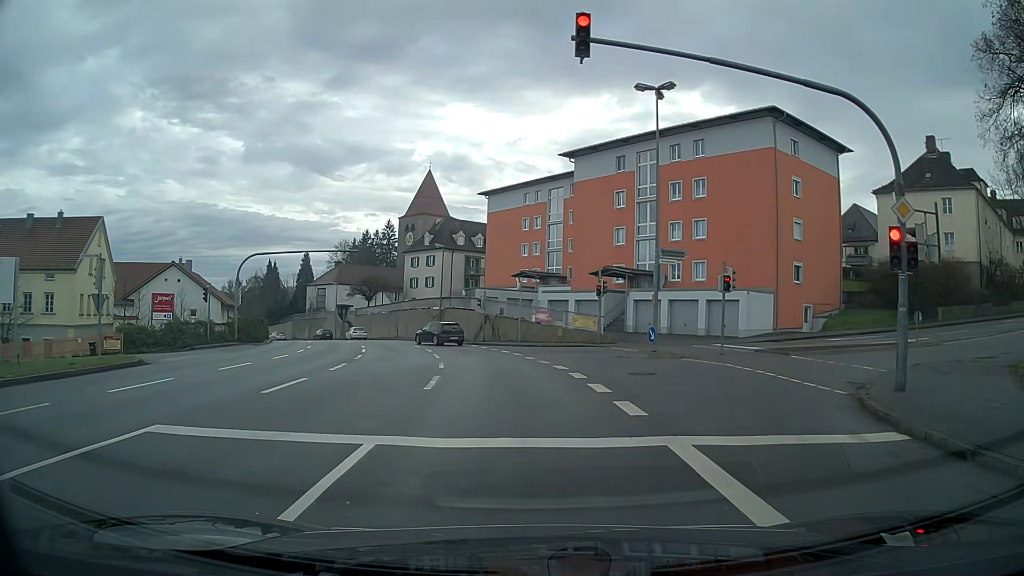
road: tertiary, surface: asphalt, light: Day
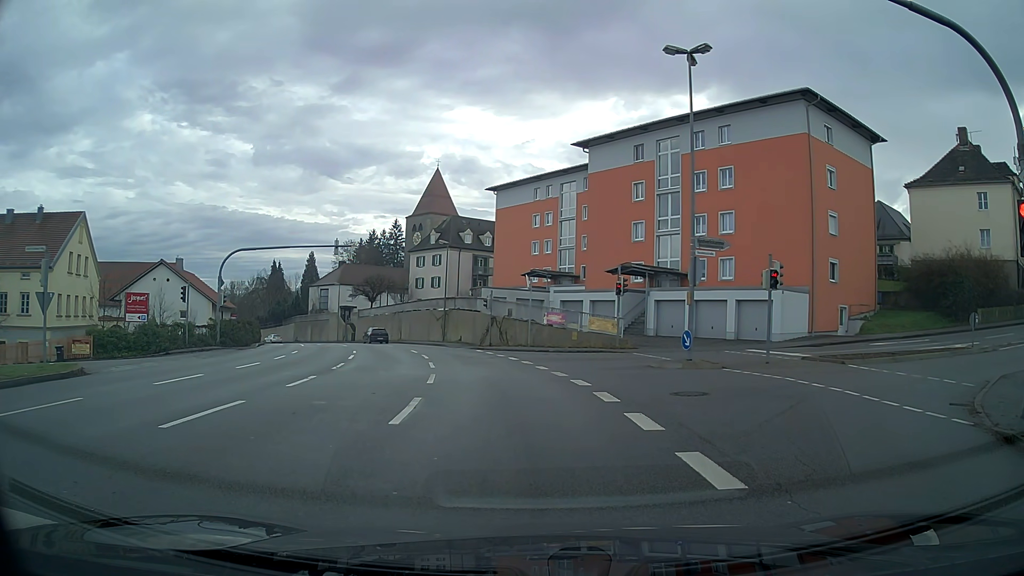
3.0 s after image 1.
(0.0, +3.8) m; -1°
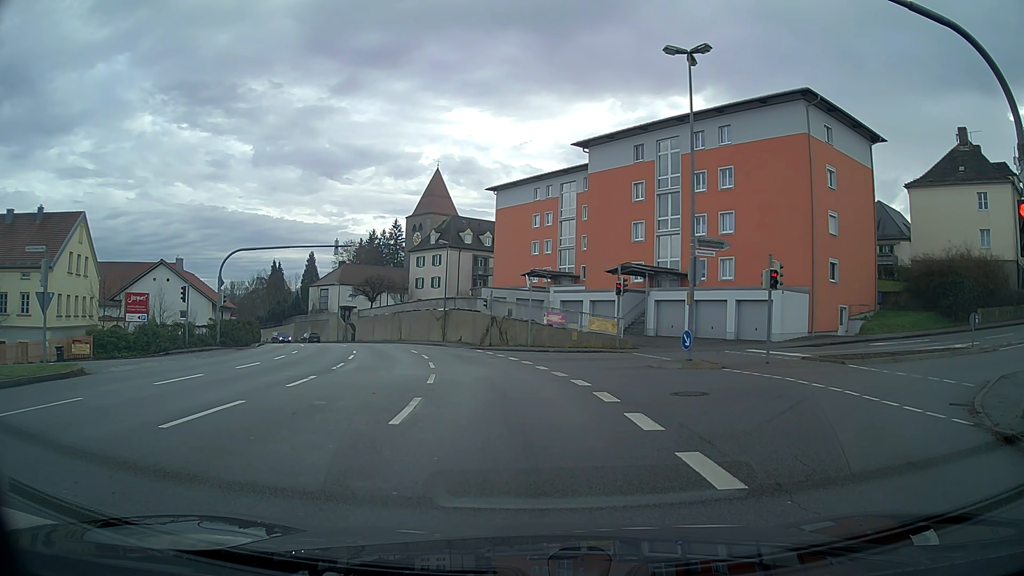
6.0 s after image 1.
(0.0, 0.0) m; 0°
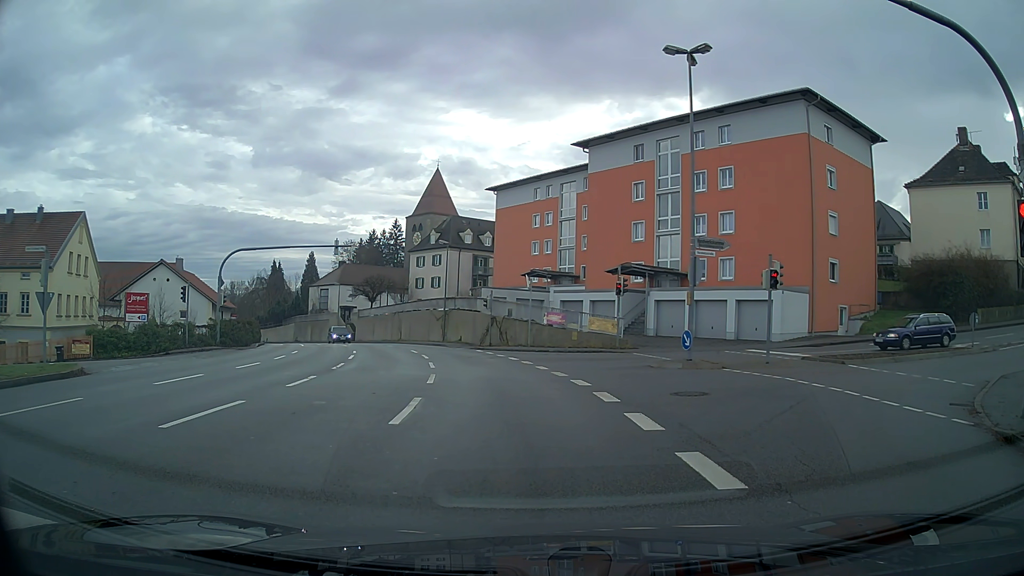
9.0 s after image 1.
(0.0, 0.0) m; 0°
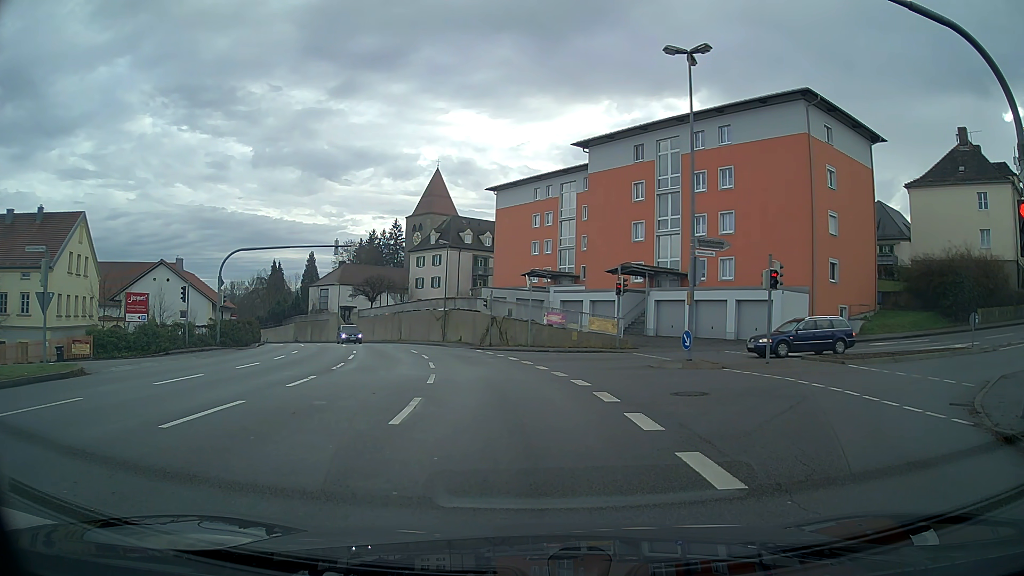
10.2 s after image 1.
(0.0, 0.0) m; 0°
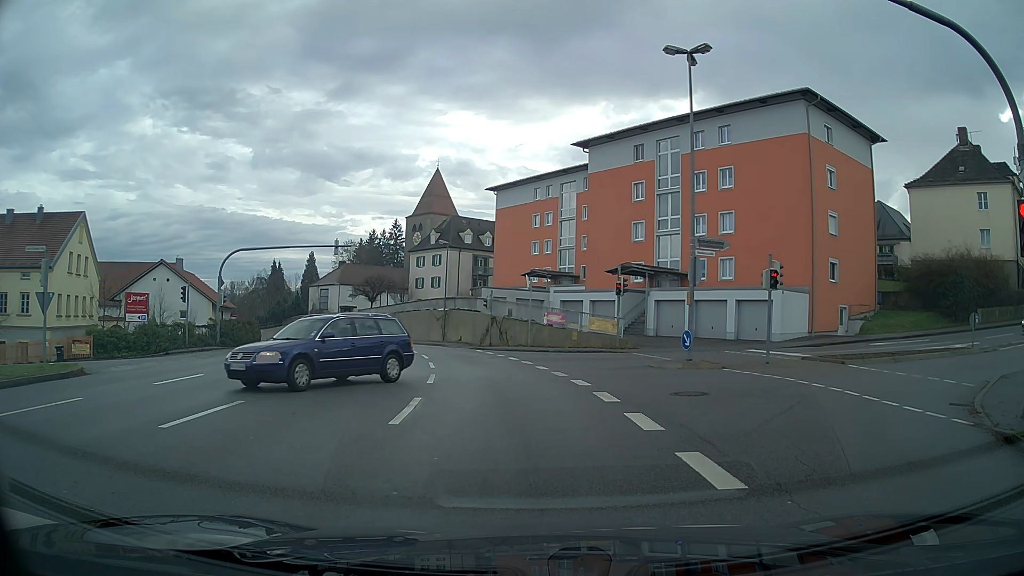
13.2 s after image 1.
(0.0, 0.0) m; 0°
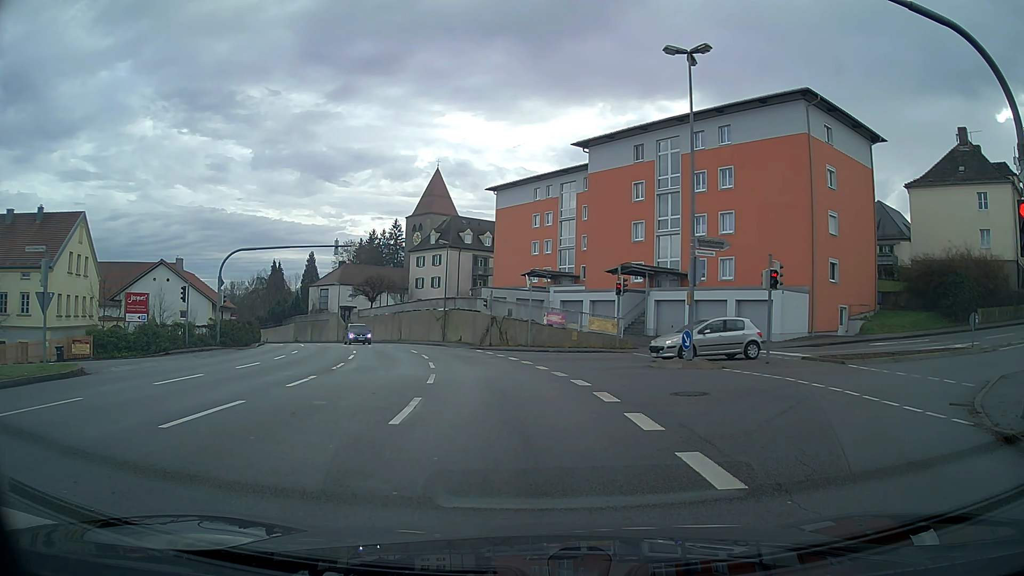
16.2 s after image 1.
(0.0, 0.0) m; 0°
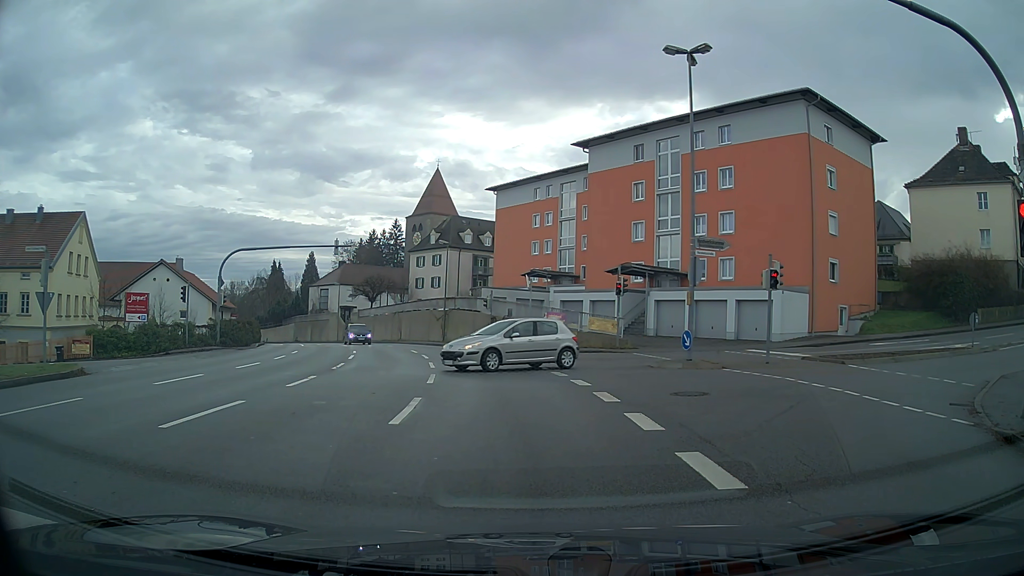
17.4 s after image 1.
(0.0, 0.0) m; 0°
(0, +10) (-1, +20) (-3, +30) (-6, +39) (-9, +49) (-13, +58) (-17, +67) (-22, +76) (-27, +84) (-33, +92) m
